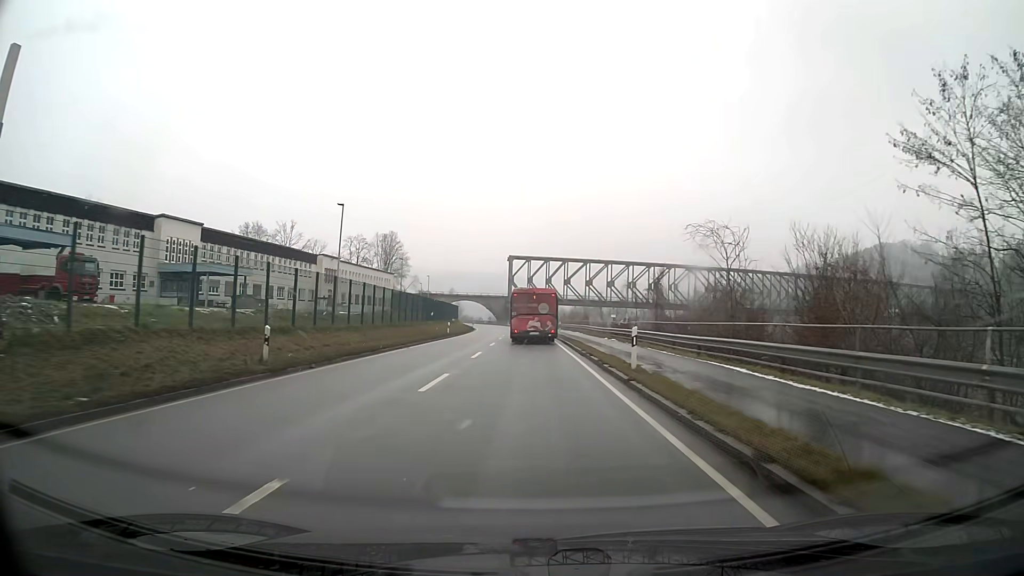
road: primary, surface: asphalt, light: Day
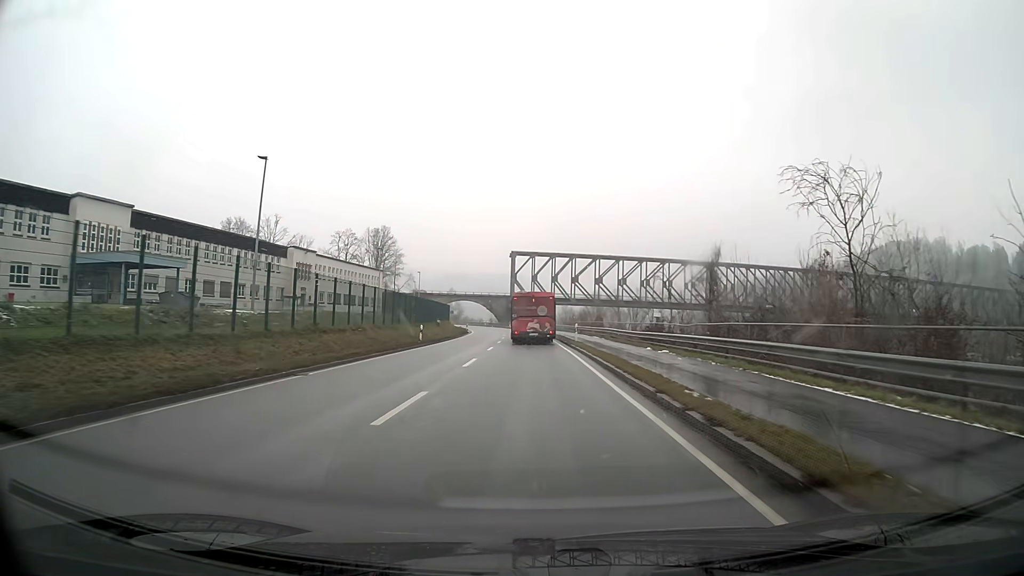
(0.0, +15.3) m; 0°
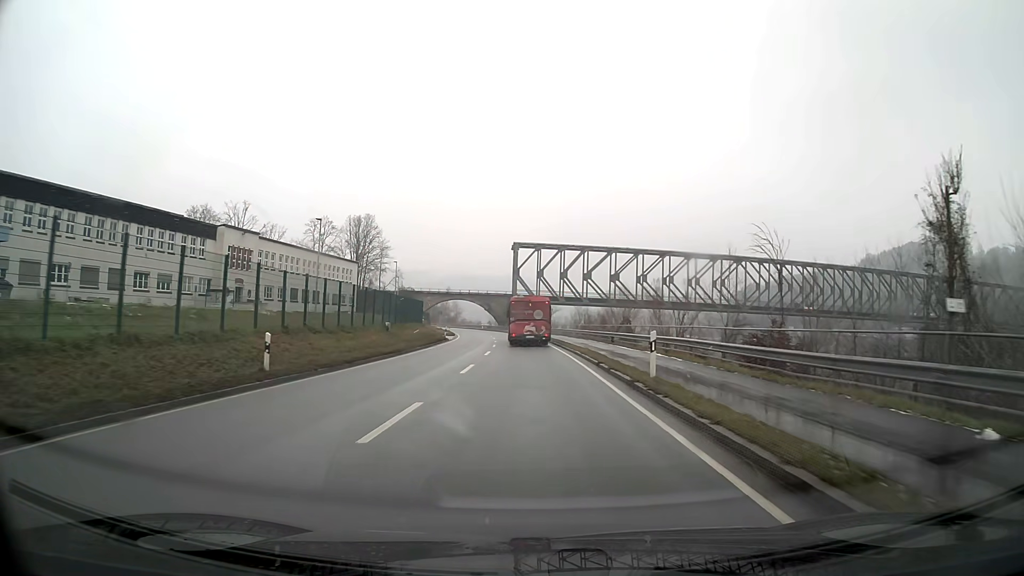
(-0.1, +23.8) m; -1°
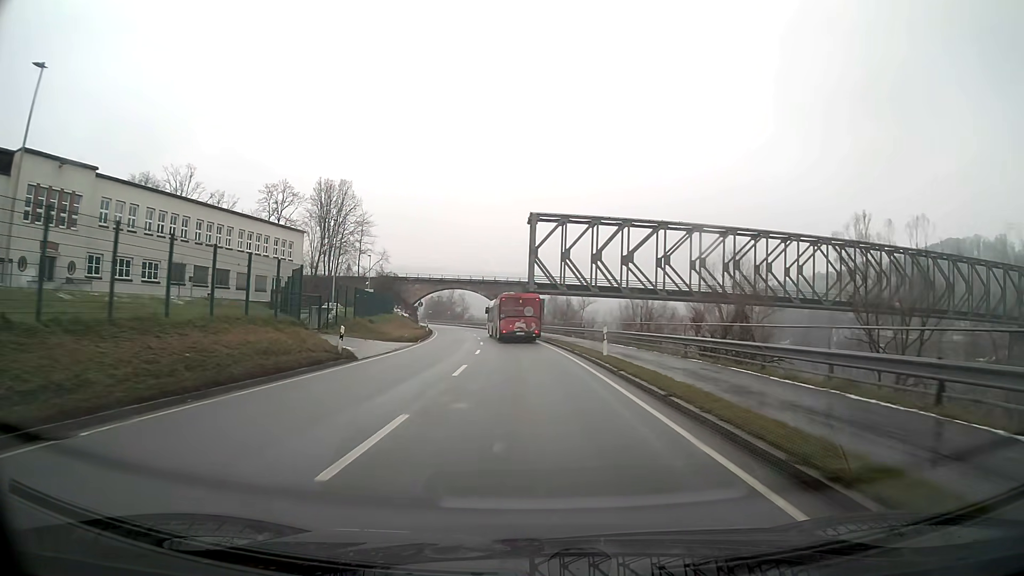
(-0.5, +36.1) m; -2°
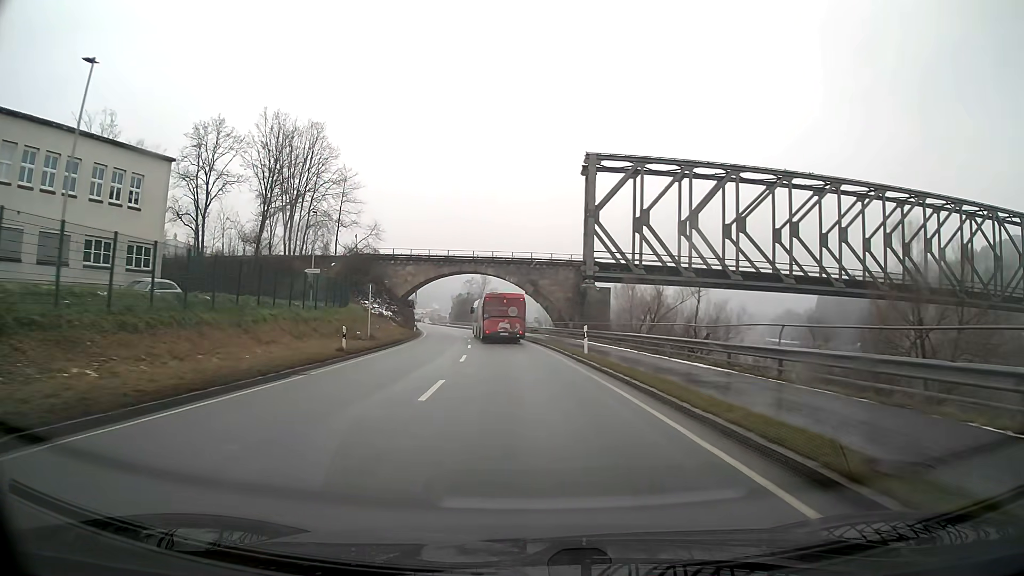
(-1.3, +39.4) m; -4°
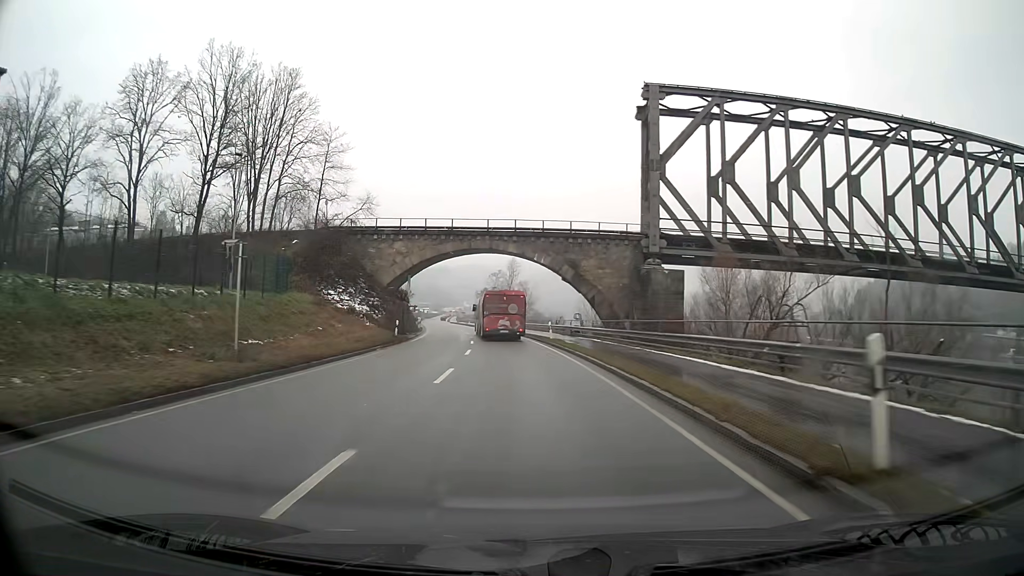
(-0.5, +20.1) m; -3°
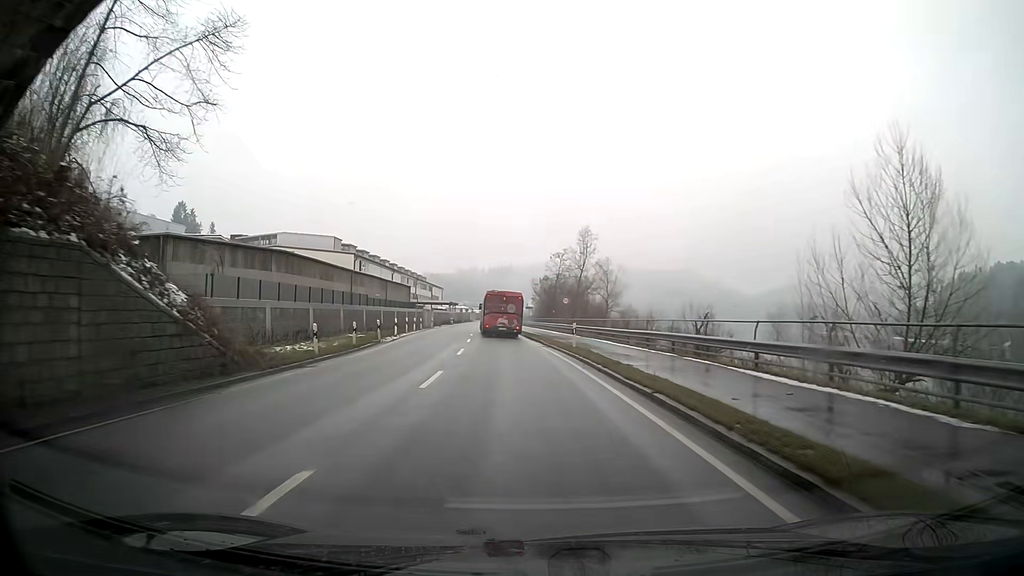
(-2.3, +45.9) m; -7°
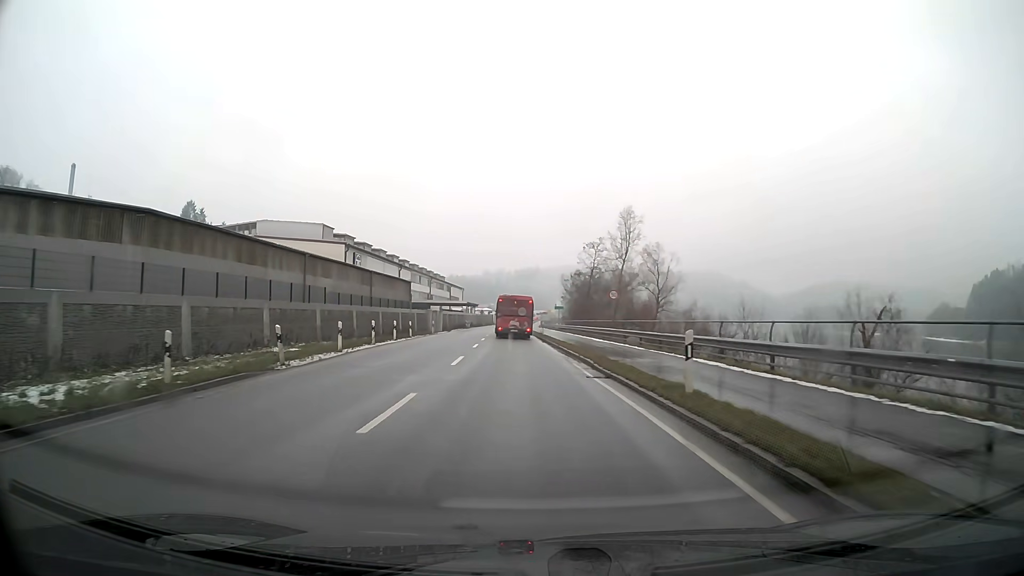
(-0.3, +16.5) m; -1°
(0, +10) (0, +20) (0, +30) (-1, +40) (-1, +50) (-1, +60) (-2, +70) (-2, +80) (-2, +90) (-2, +100) m
